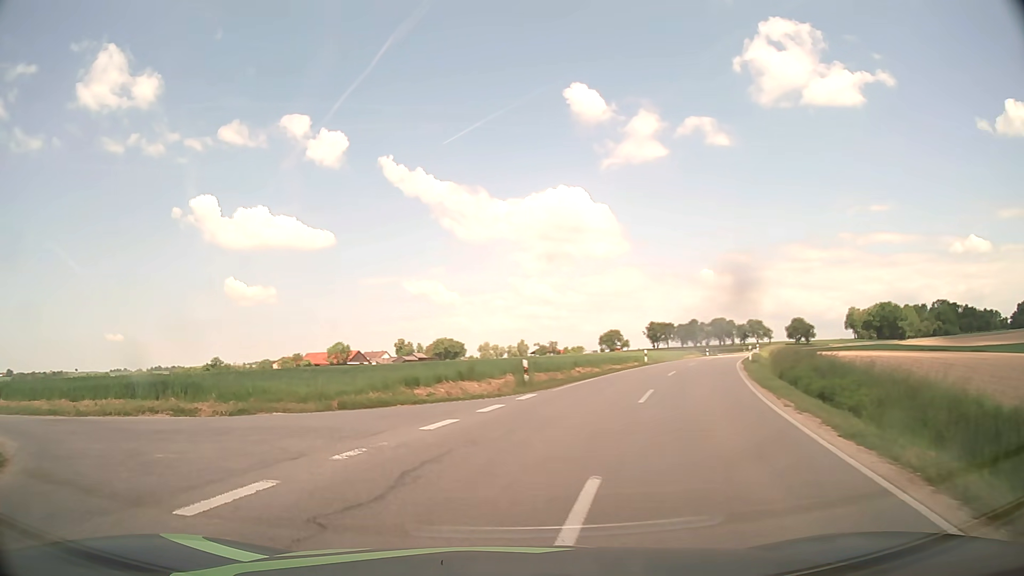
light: Day
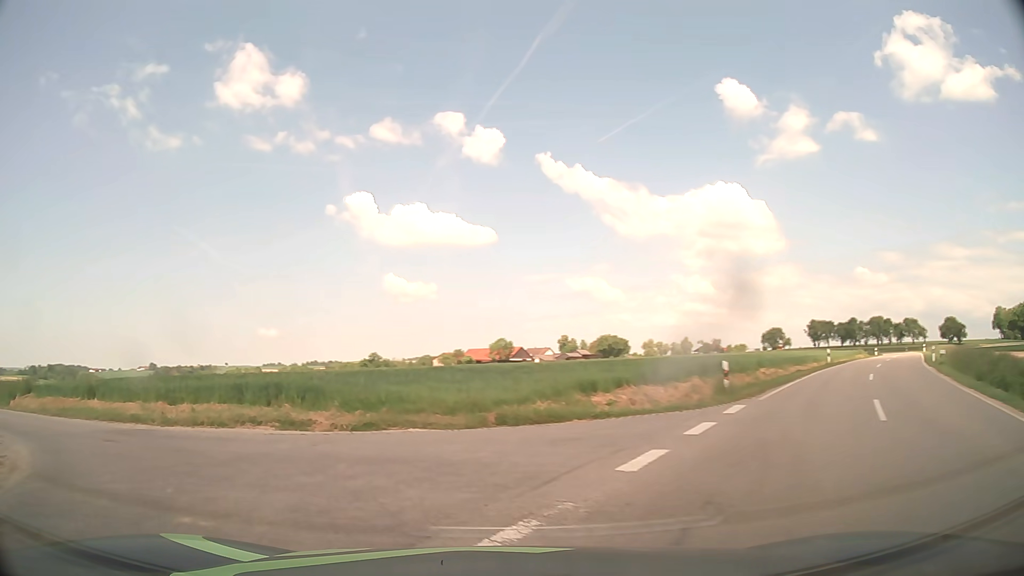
(-0.4, +3.6) m; -13°
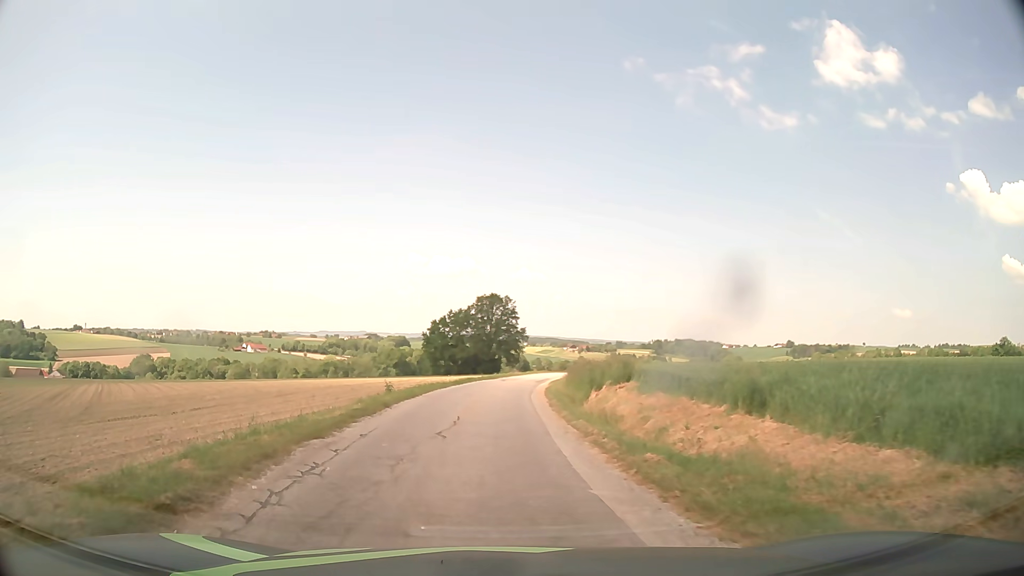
(-7.6, +12.0) m; -55°
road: unclassified
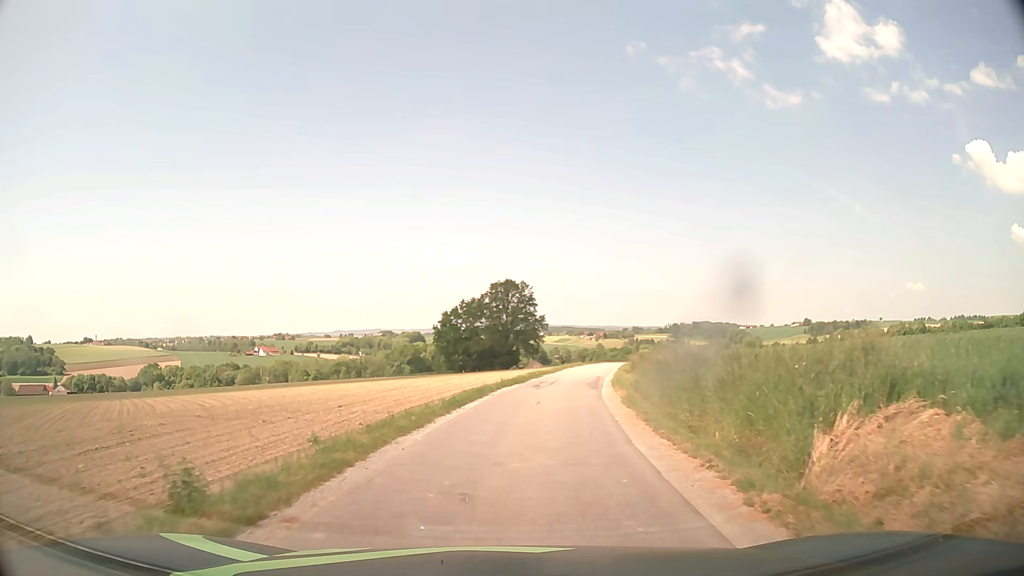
(-0.7, +16.3) m; -2°
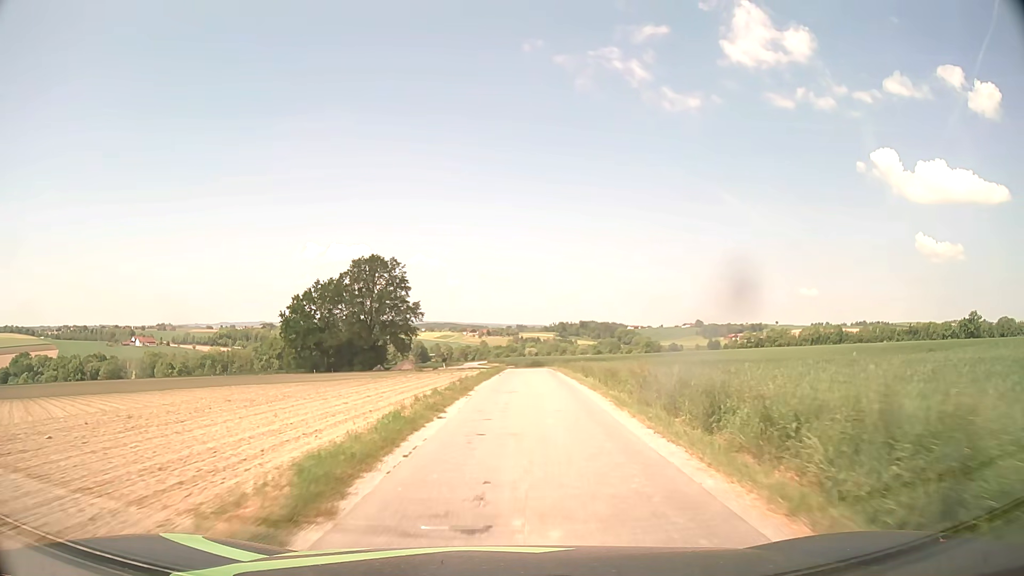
(+3.5, +39.2) m; +9°
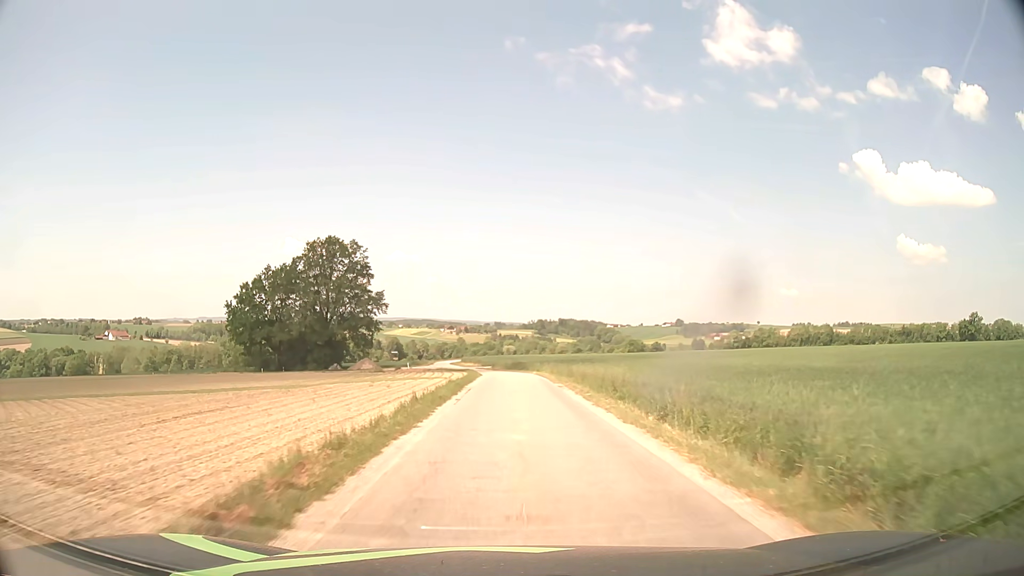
(+0.4, +18.8) m; +2°
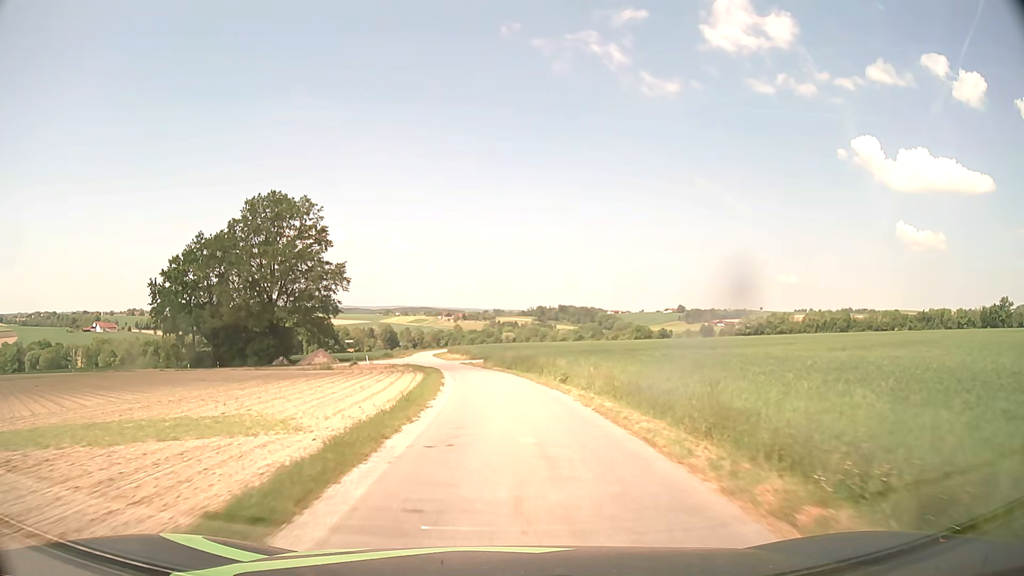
(+0.3, +28.9) m; 0°
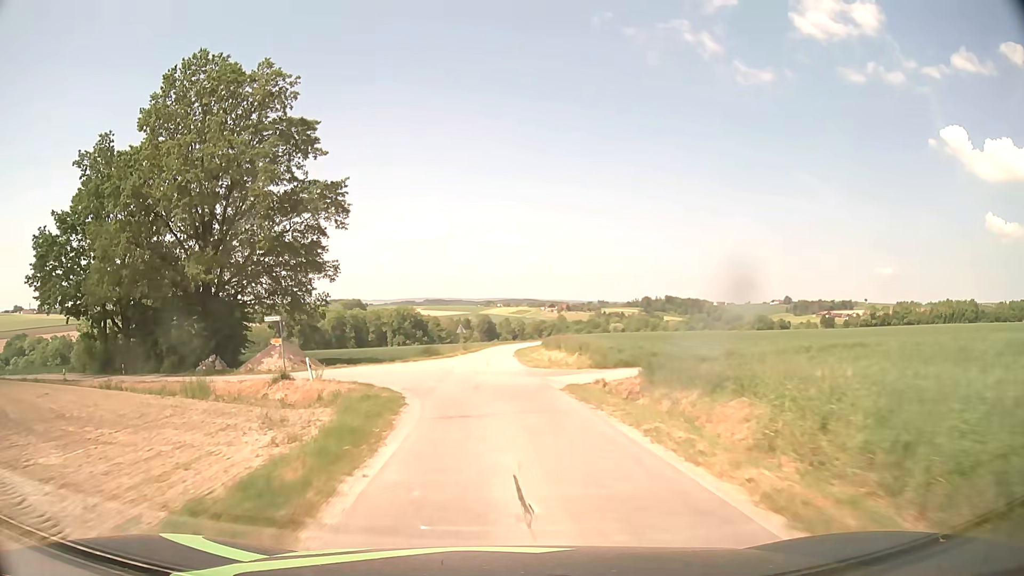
(-2.9, +46.7) m; -8°
(0, +10) (-1, +20) (-1, +30) (-1, +40) (-1, +50) (-1, +60) (-1, +70) (+1, +80) (+3, +90) (+5, +99) m
